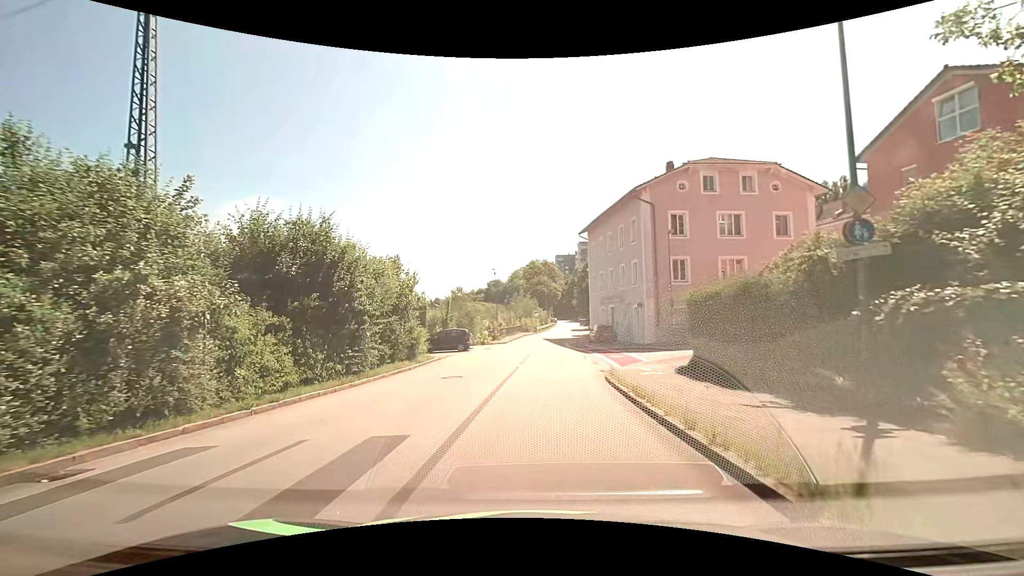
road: residential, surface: asphalt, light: Day
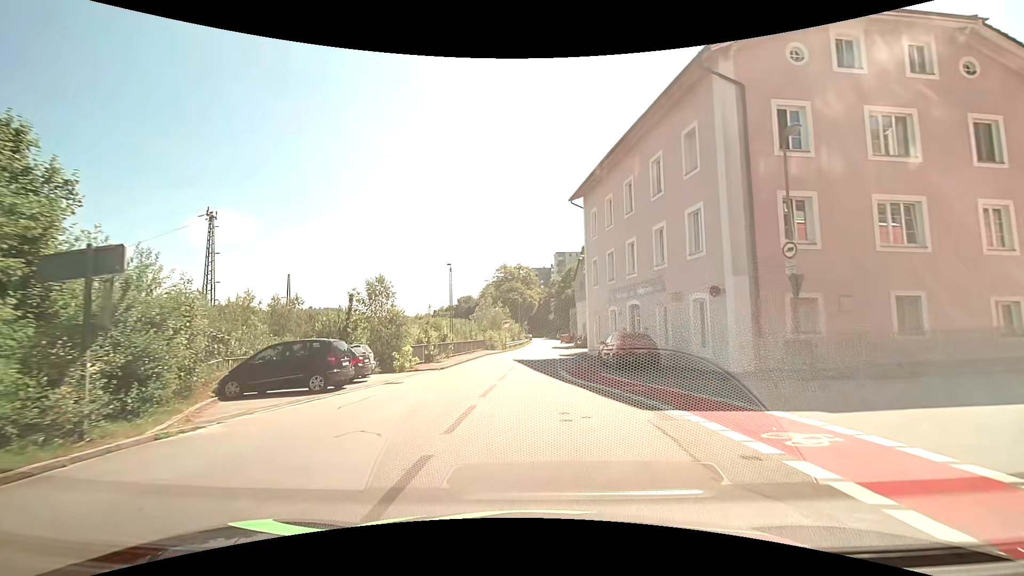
(+0.4, +20.1) m; +3°
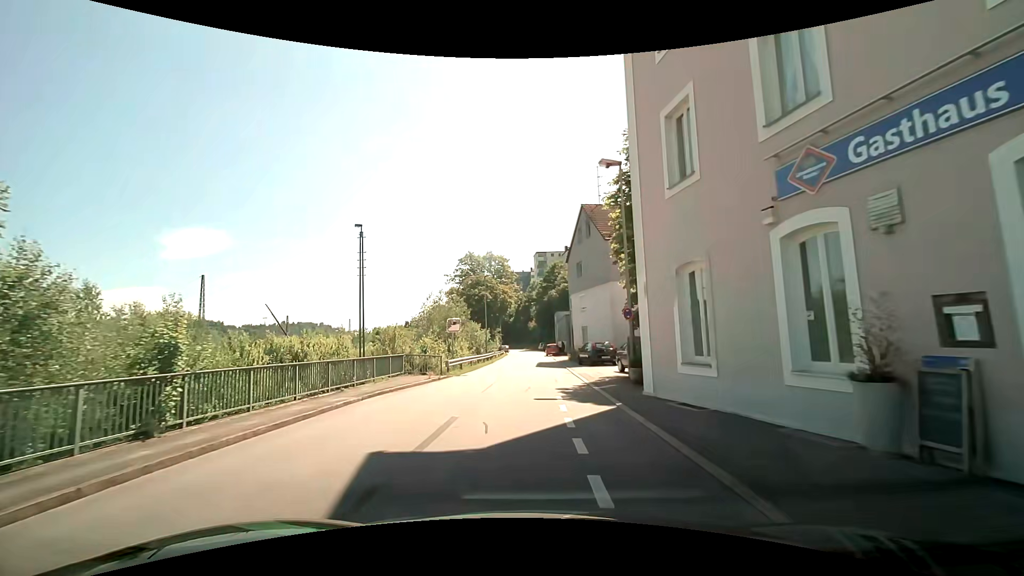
(+0.5, +23.6) m; +1°
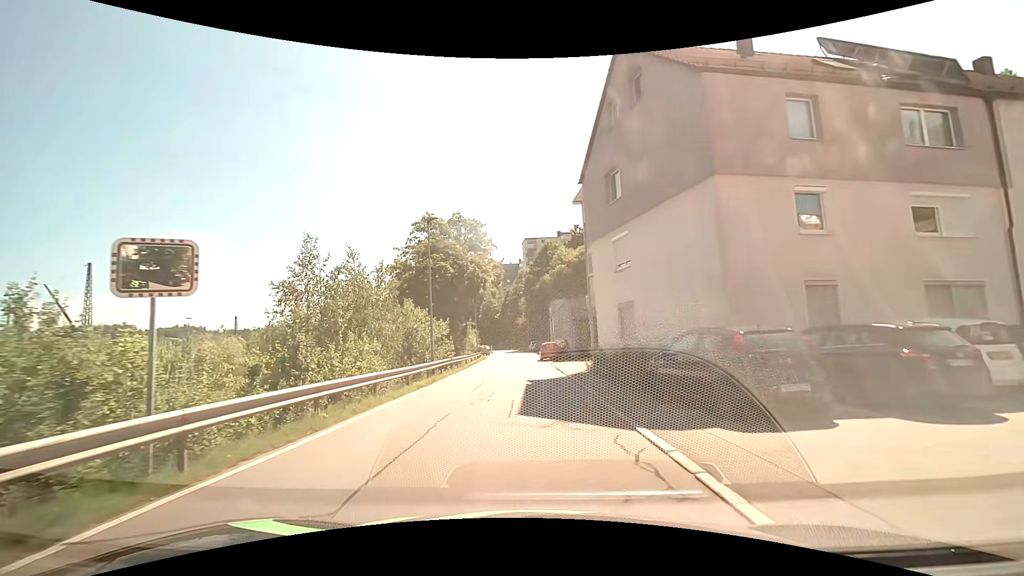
(+0.6, +22.3) m; 0°
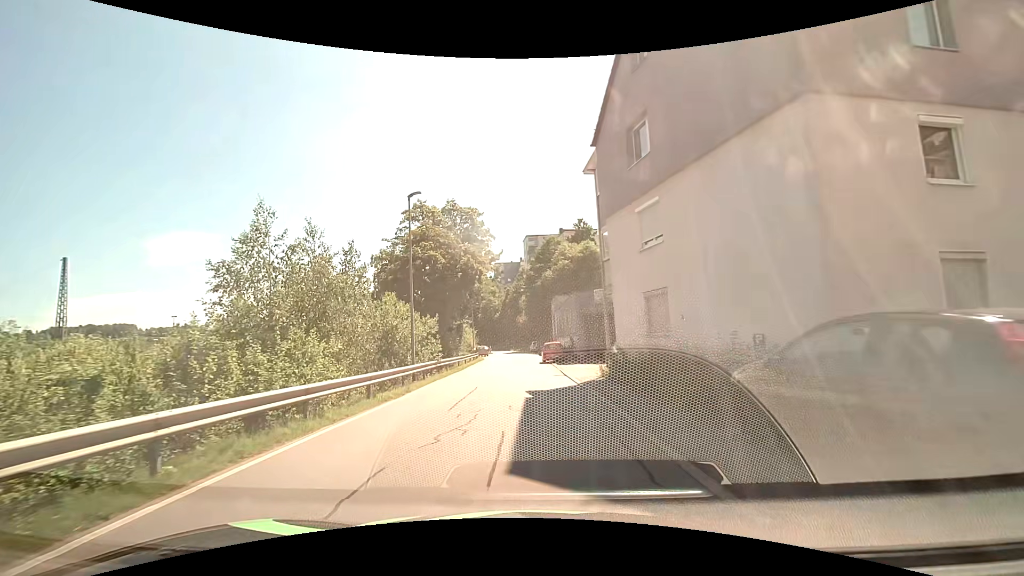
(+0.2, +4.5) m; +2°
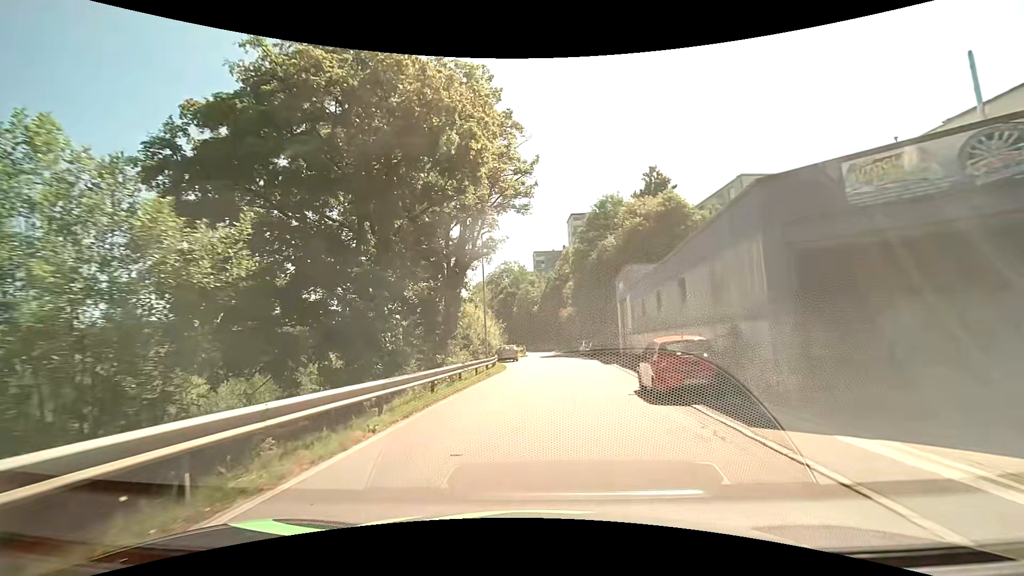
(-1.2, +24.1) m; -5°
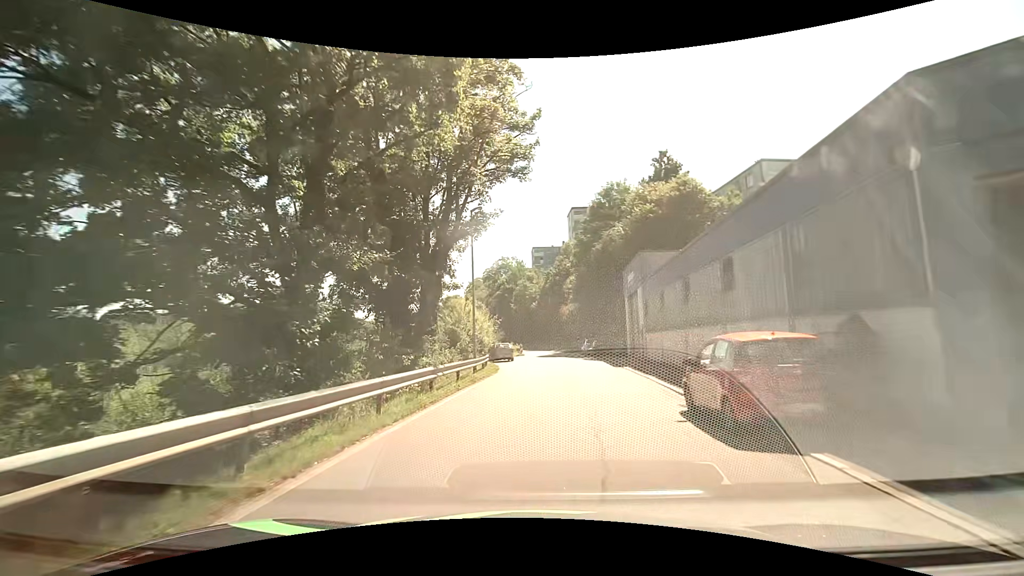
(0.0, +4.7) m; 0°
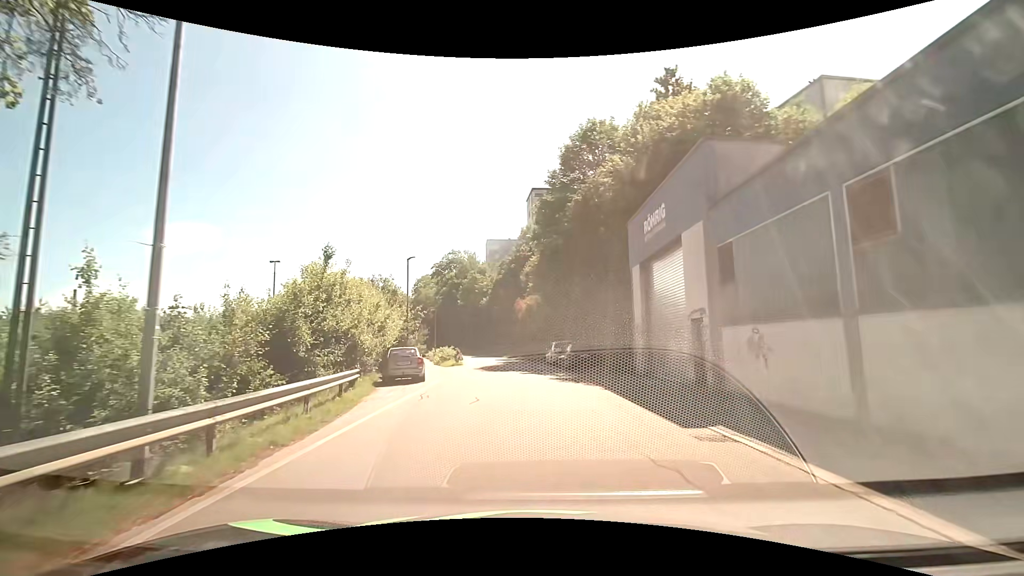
(+0.9, +18.6) m; +3°
(0, +10) (0, +20) (0, +30) (-1, +40) (-2, +50) (-3, +60) (-5, +70) (-7, +79) (-10, +89) (-12, +99) m
